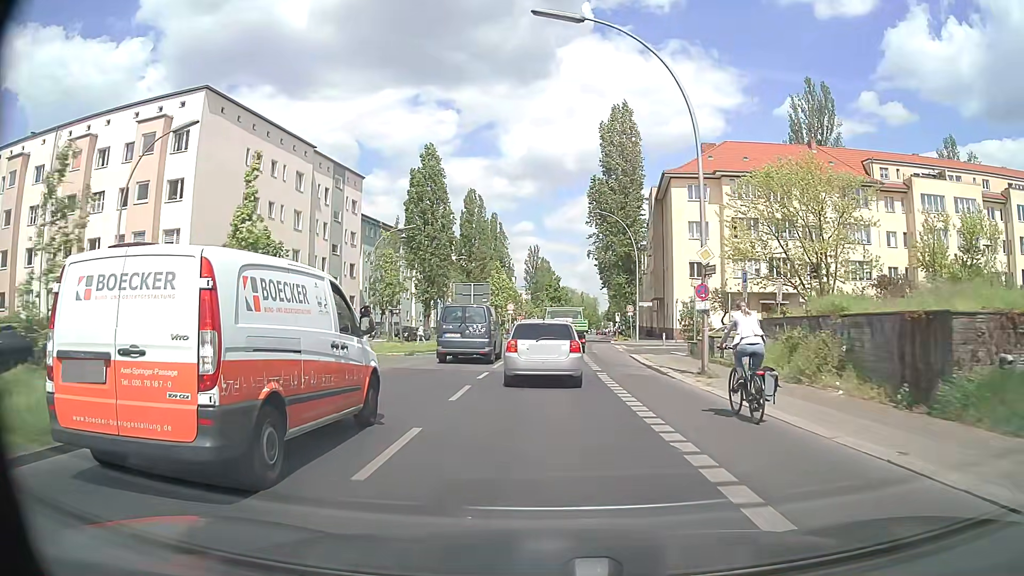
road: secondary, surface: asphalt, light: Day
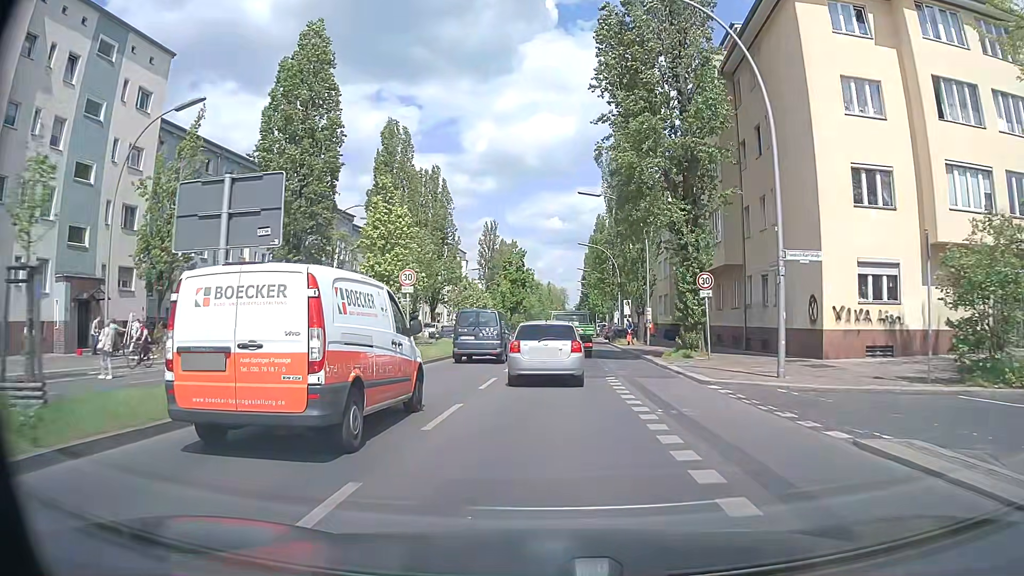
(+0.4, +36.2) m; +3°
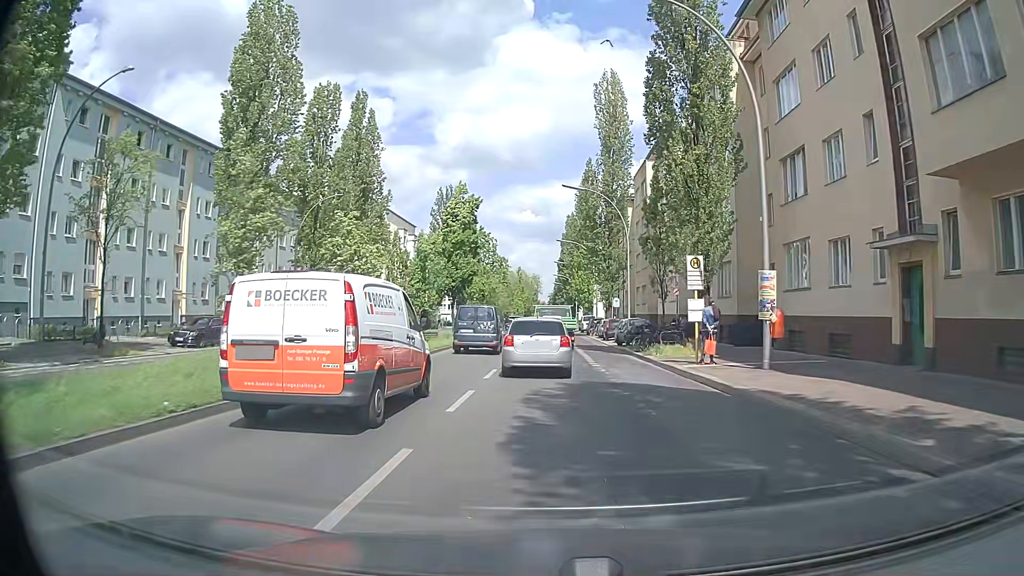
(+0.5, +28.4) m; +2°
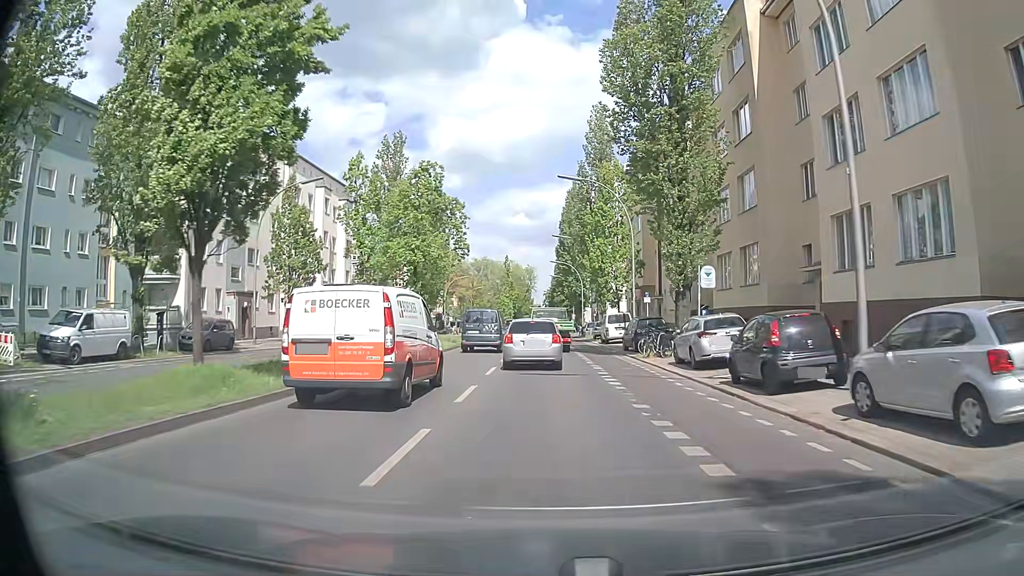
(+0.3, +34.7) m; 0°
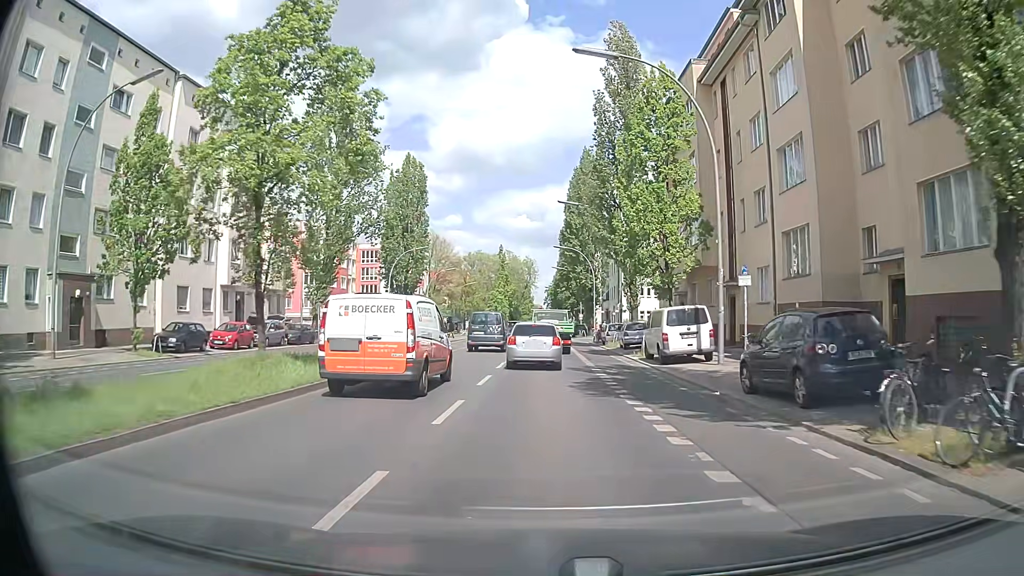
(0.0, +20.4) m; 0°
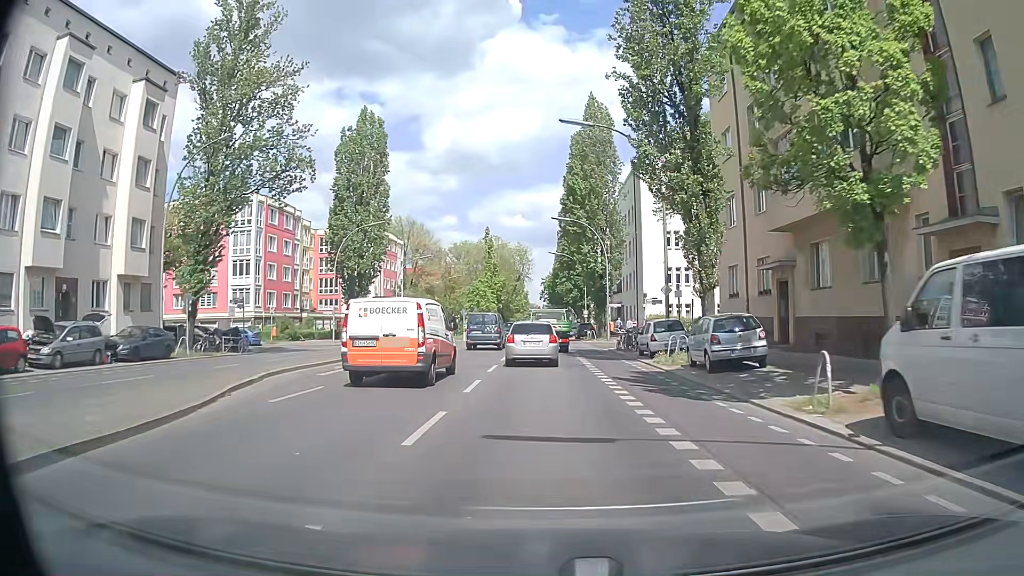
(+0.2, +19.9) m; 0°
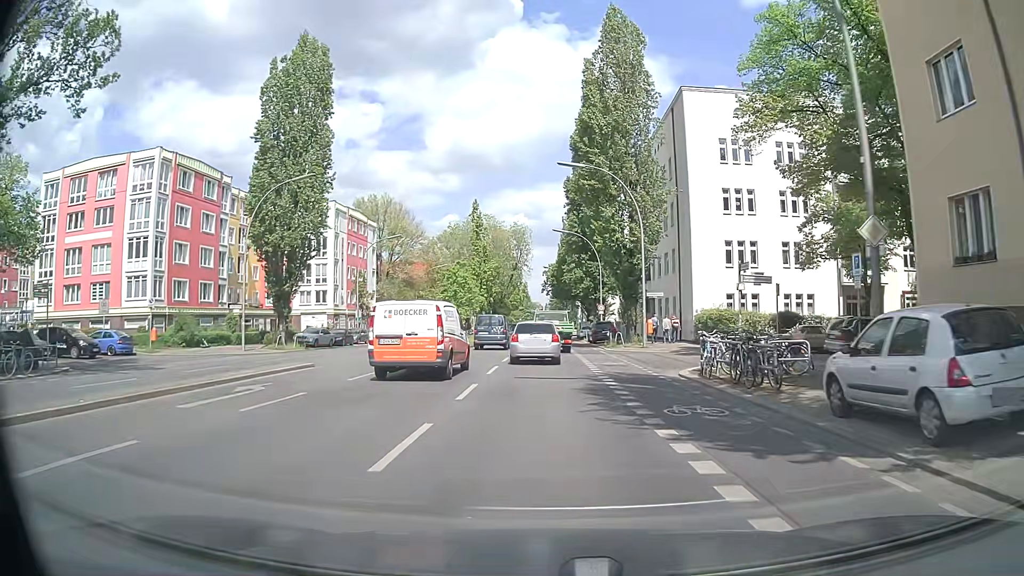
(0.0, +19.3) m; 0°
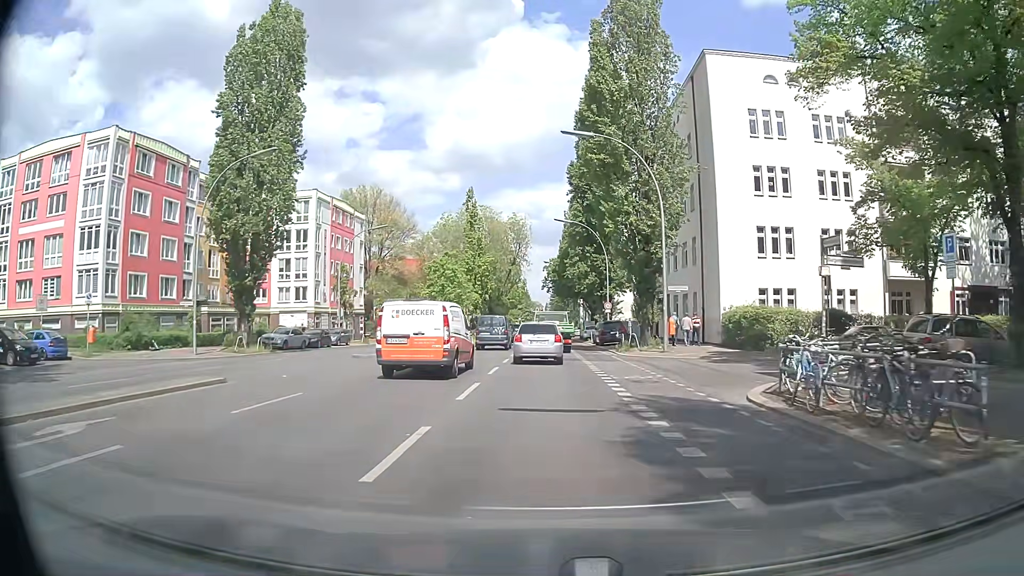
(0.0, +6.4) m; +1°
(0, +10) (0, +20) (0, +30) (0, +40) (-1, +50) (-1, +60) (-1, +70) (-1, +80) (-1, +90) (-1, +100) m
